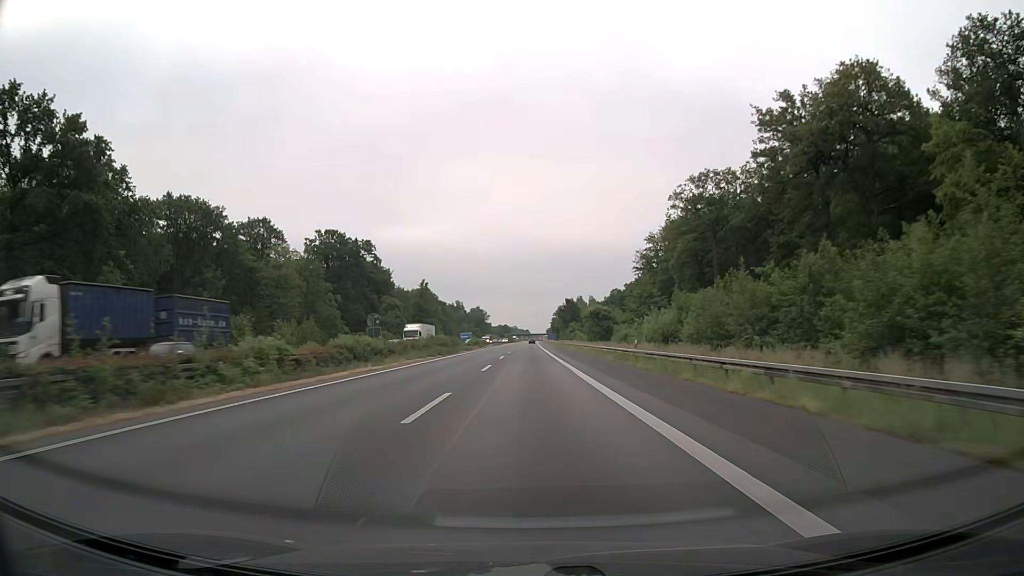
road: motorway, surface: asphalt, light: Day
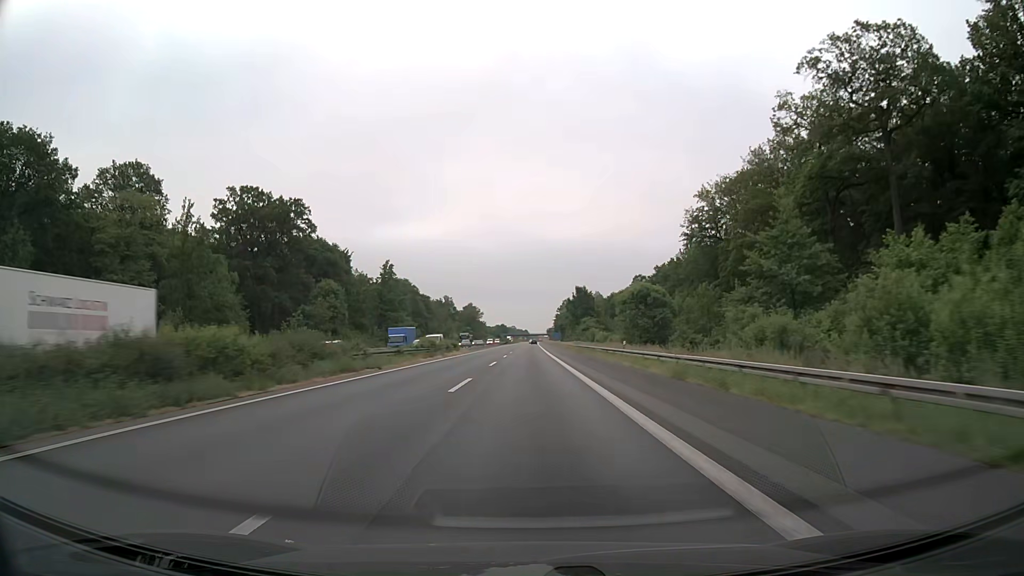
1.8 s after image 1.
(+0.2, +47.6) m; 0°
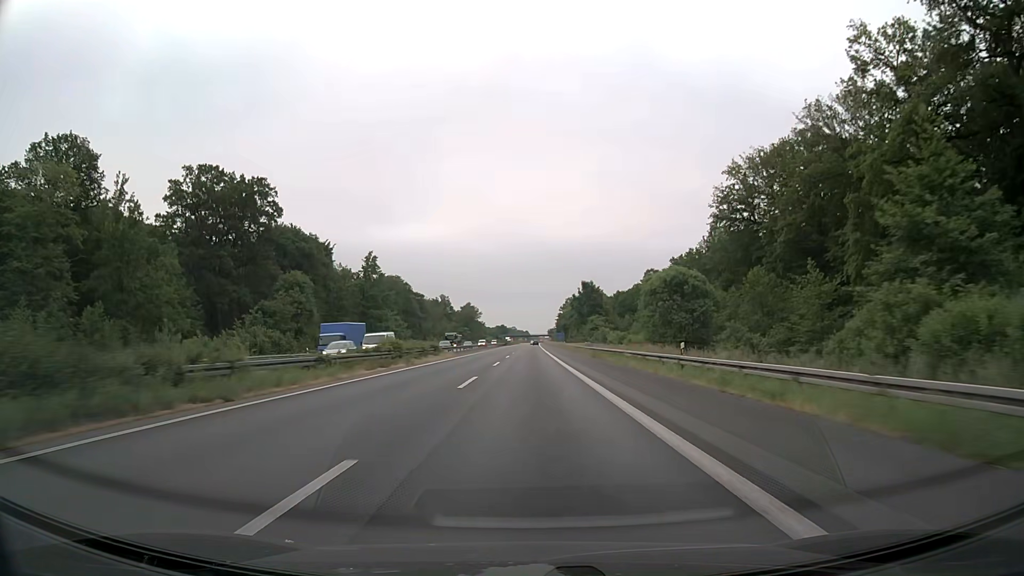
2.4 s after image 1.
(0.0, +15.9) m; 0°
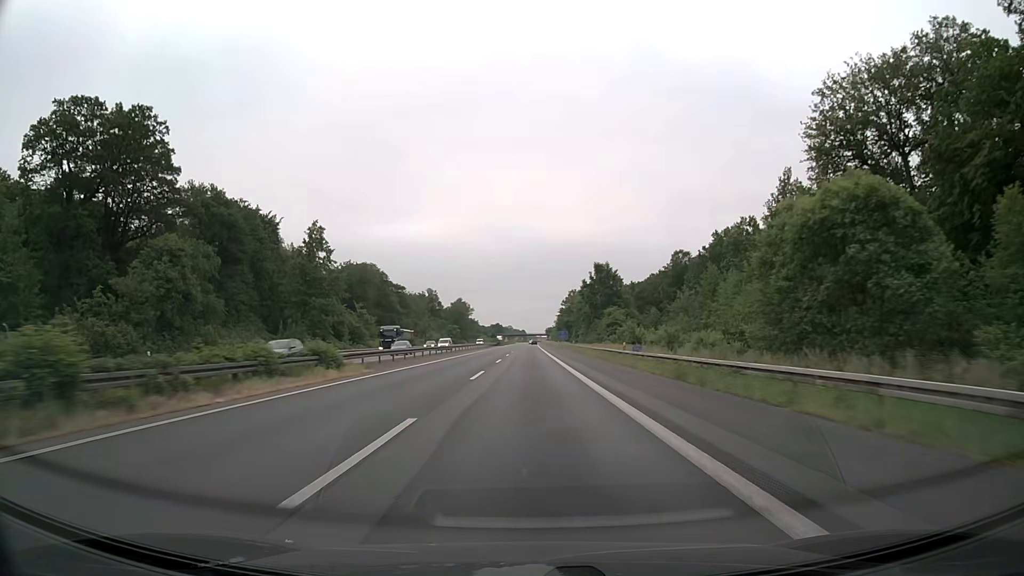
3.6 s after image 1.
(0.0, +31.7) m; 0°
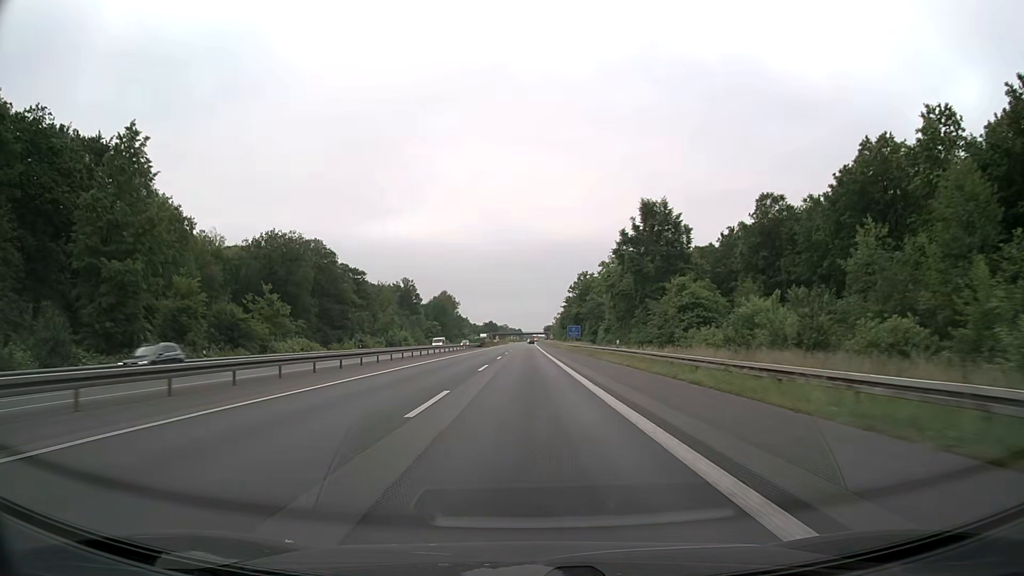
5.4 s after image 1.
(+0.2, +47.6) m; 0°
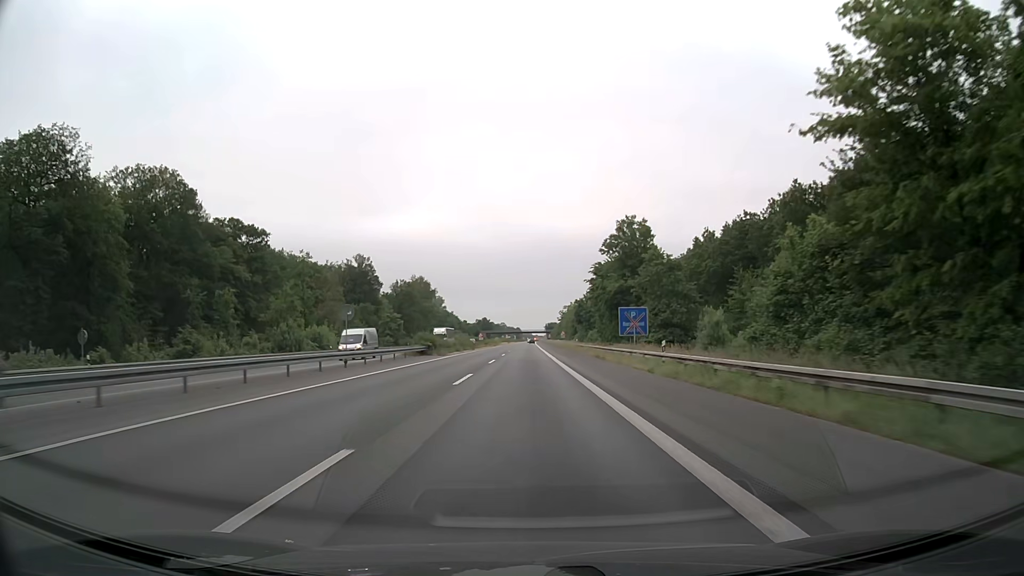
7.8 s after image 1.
(0.0, +63.4) m; 0°
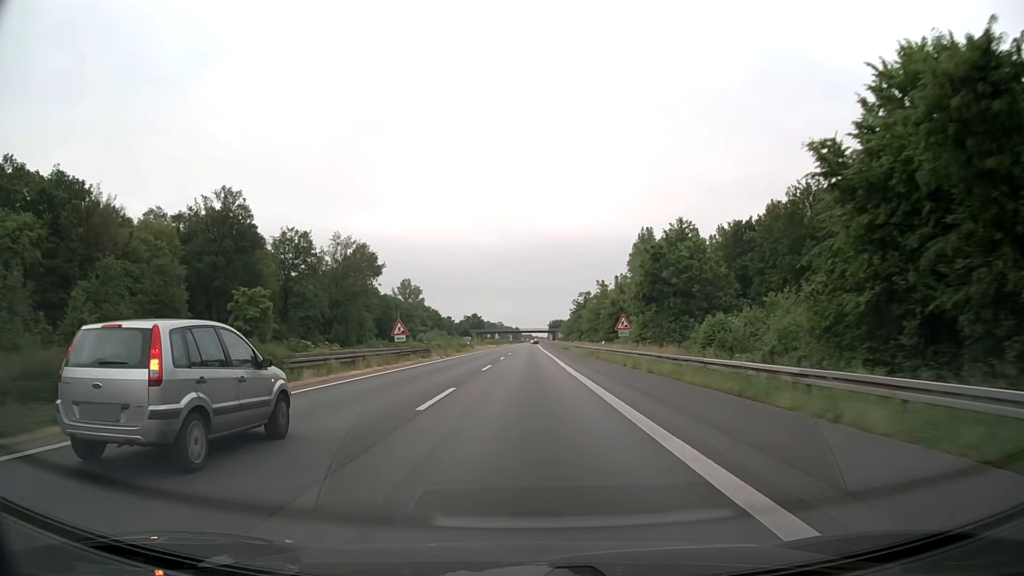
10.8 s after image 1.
(+0.1, +79.1) m; 0°
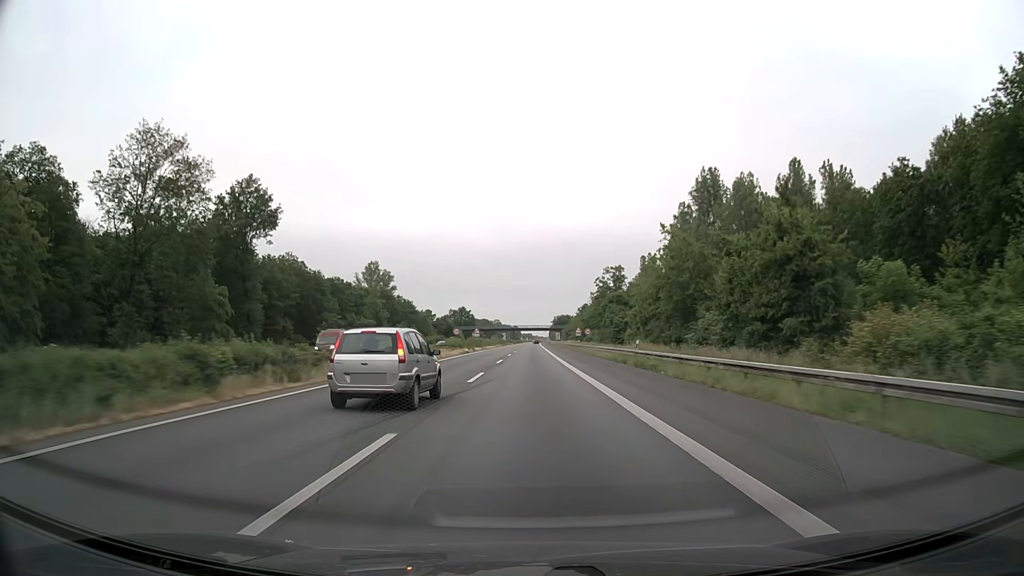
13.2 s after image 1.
(+0.1, +63.3) m; 0°
(0, +10) (0, +20) (0, +30) (0, +40) (0, +50) (0, +60) (0, +70) (0, +80) (0, +90) (+1, +100) m
